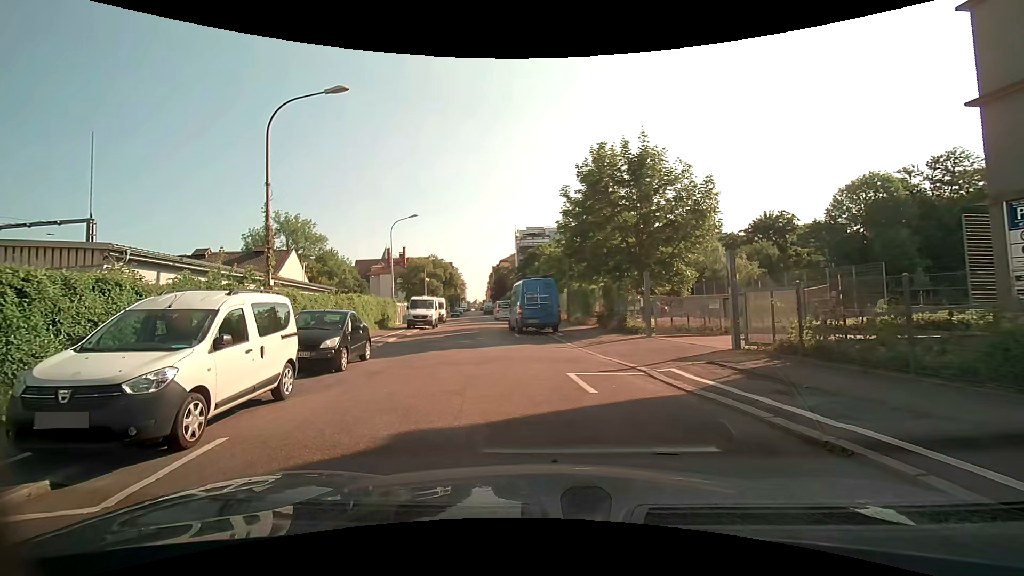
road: residential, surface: asphalt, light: Day
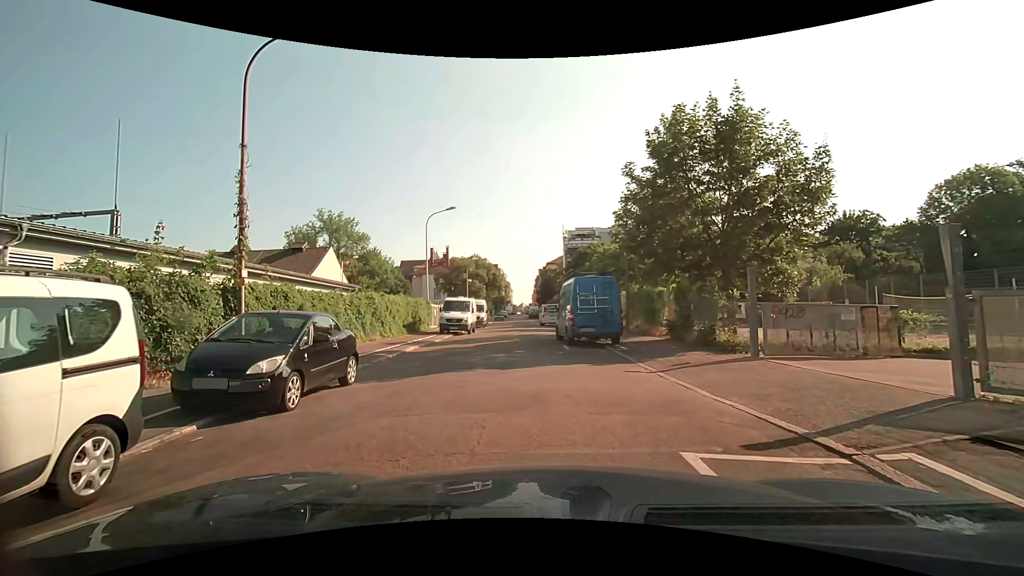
(-0.2, +4.9) m; -7°
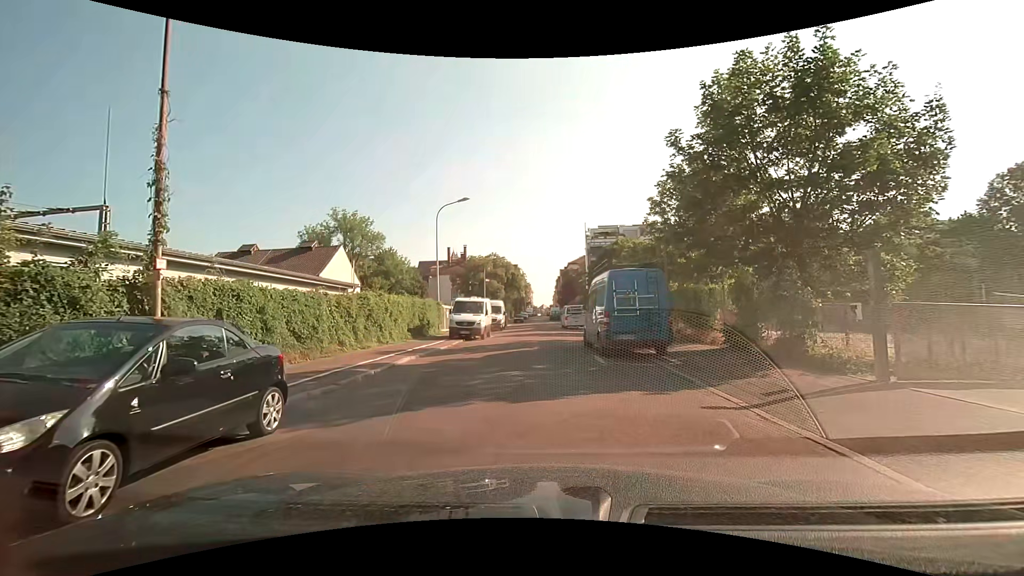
(0.0, +3.9) m; -2°
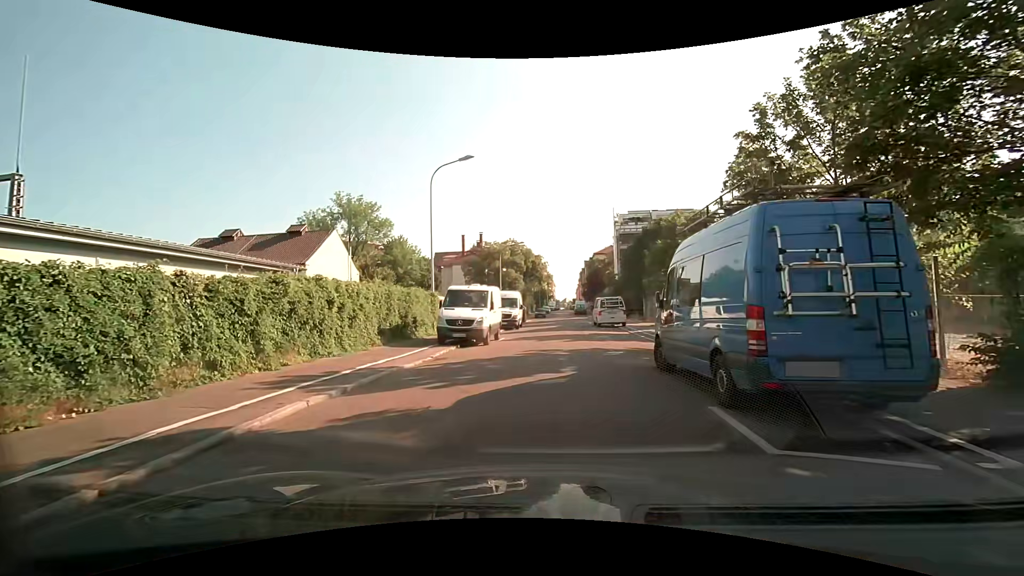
(-0.1, +8.5) m; -3°
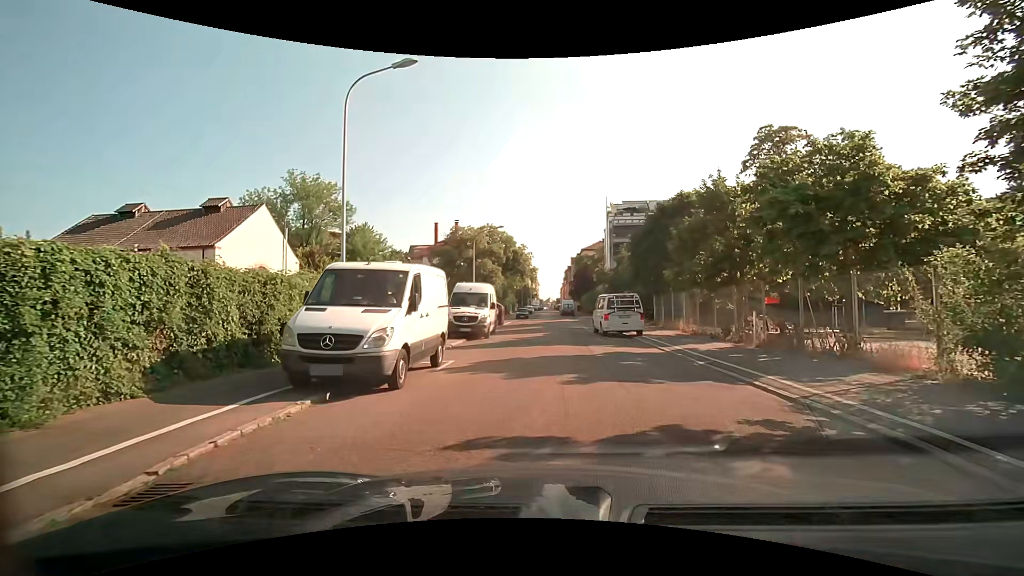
(+0.3, +10.2) m; +3°
